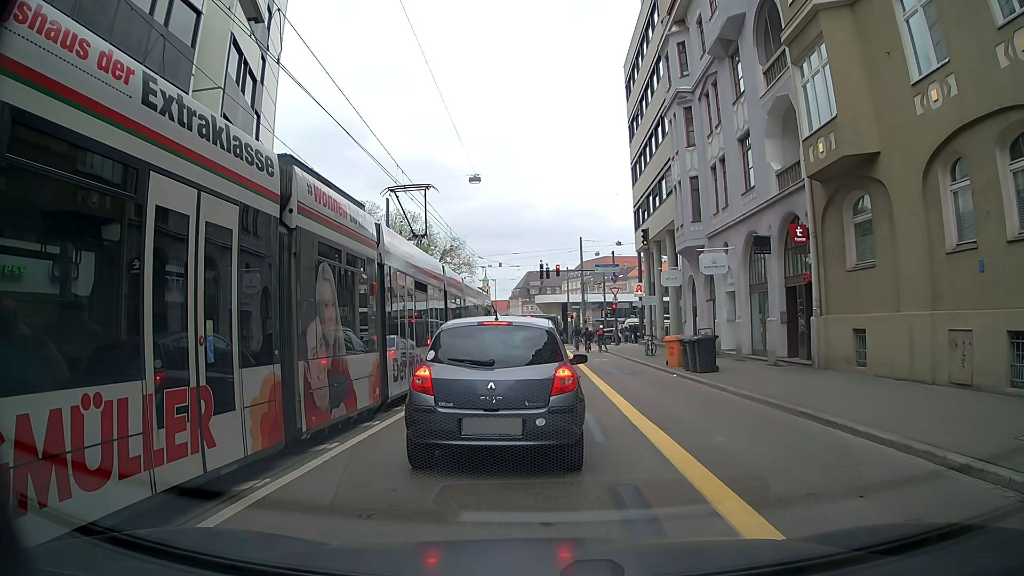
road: tertiary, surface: asphalt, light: Day
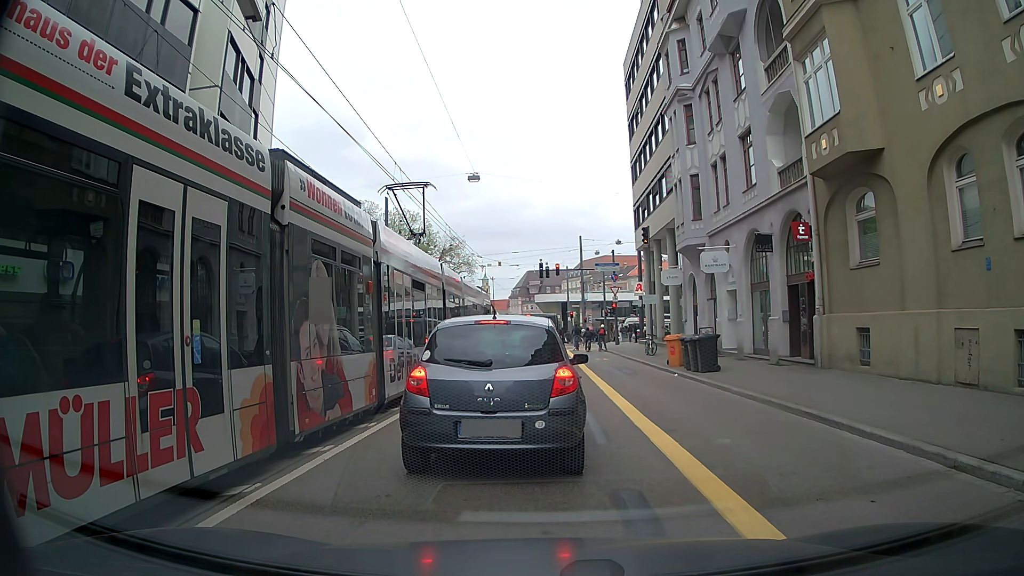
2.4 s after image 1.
(0.0, +0.3) m; 0°
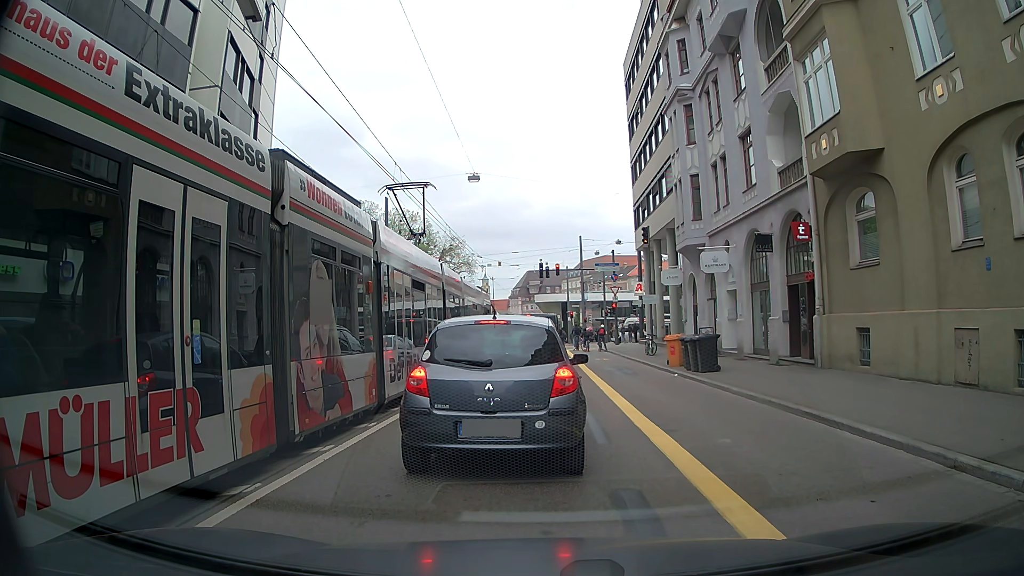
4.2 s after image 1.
(0.0, 0.0) m; 0°
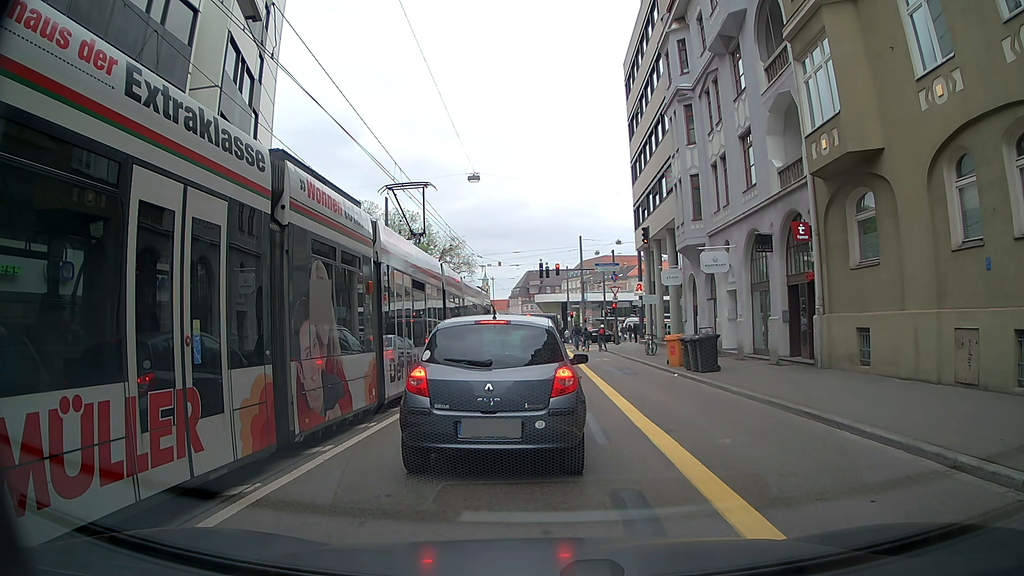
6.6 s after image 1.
(0.0, 0.0) m; 0°
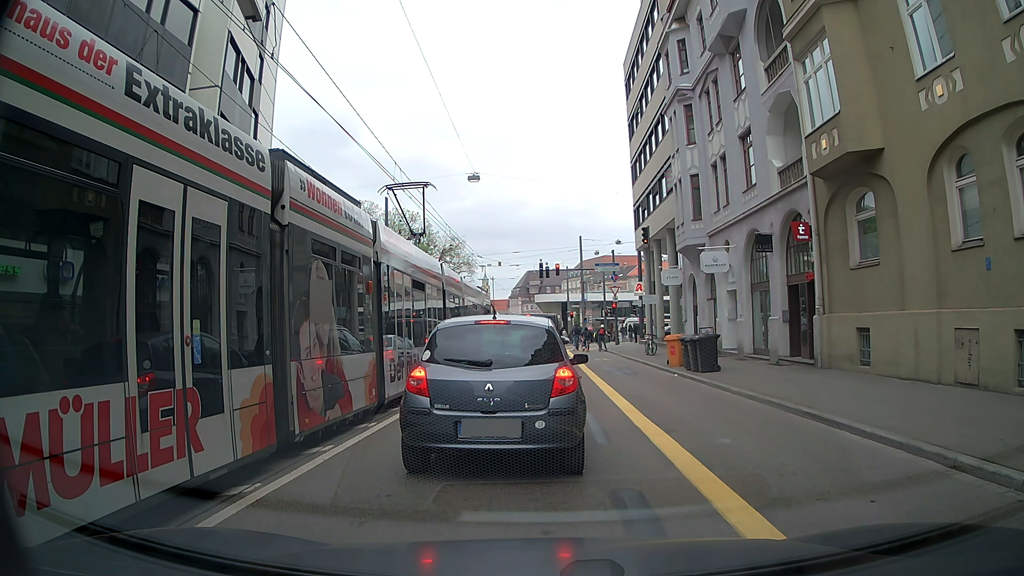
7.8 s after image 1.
(0.0, 0.0) m; 0°
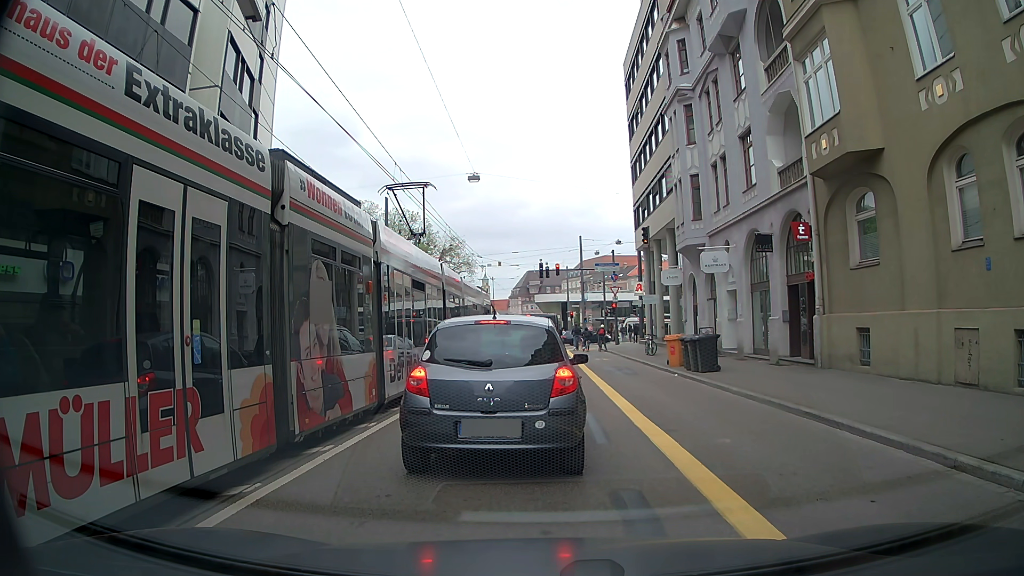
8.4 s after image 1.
(0.0, 0.0) m; 0°
